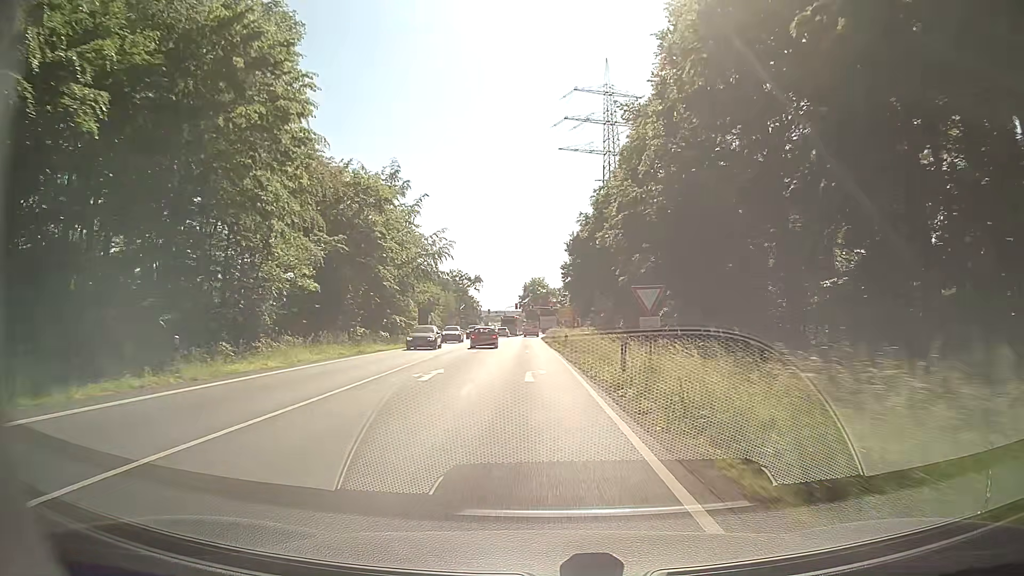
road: secondary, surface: asphalt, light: Day
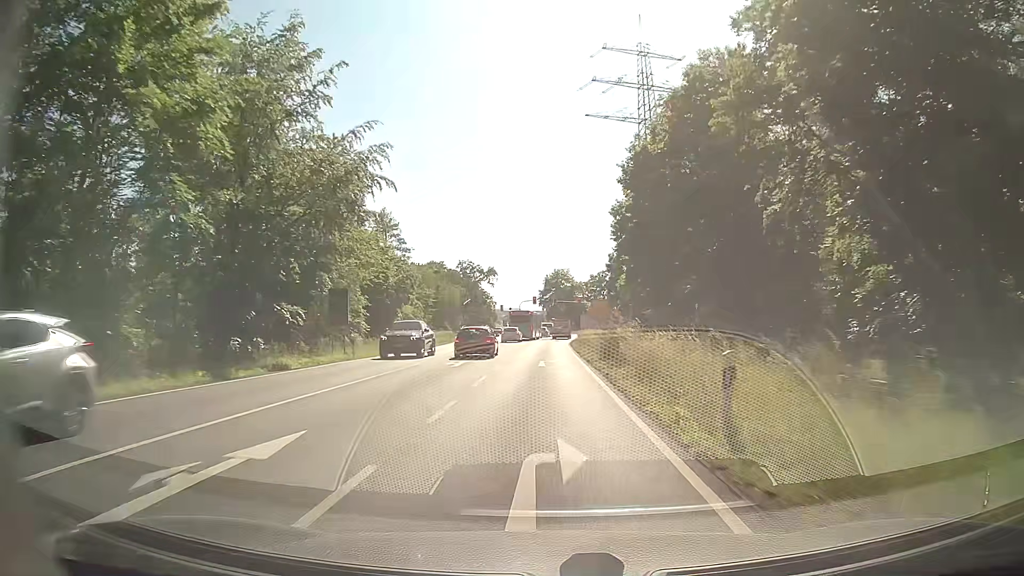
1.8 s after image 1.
(-0.7, +33.5) m; -2°
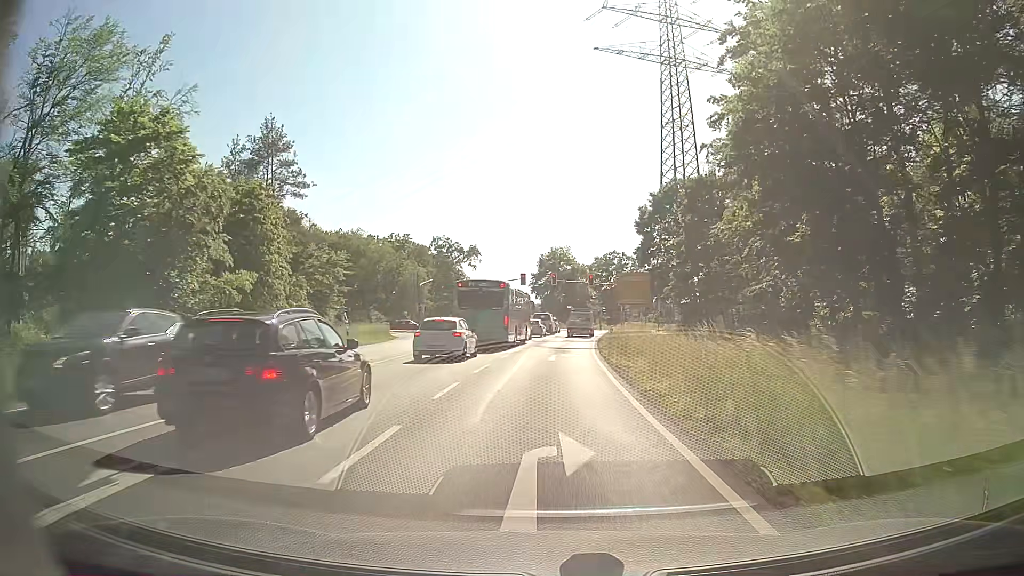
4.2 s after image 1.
(0.0, +39.3) m; +1°
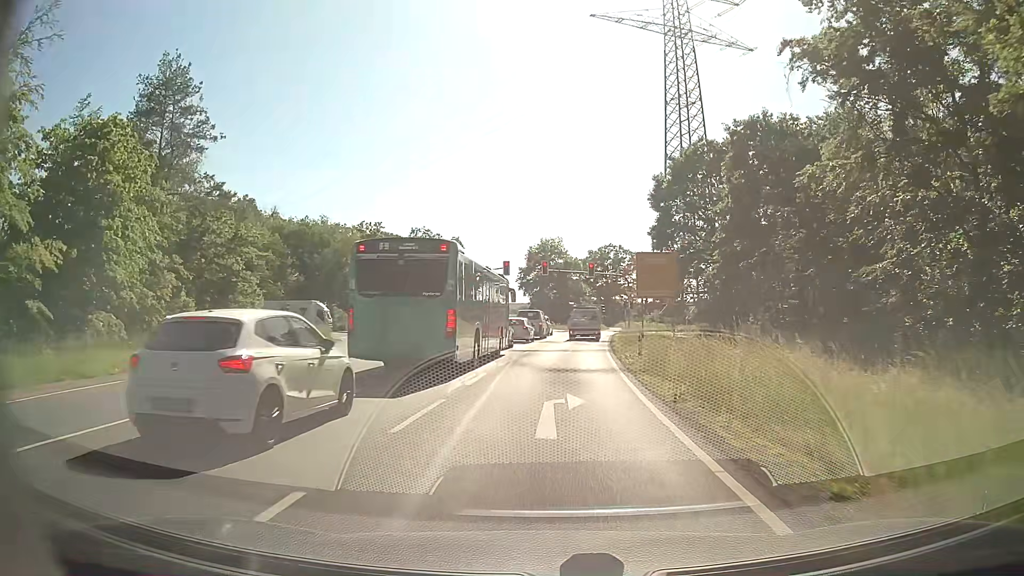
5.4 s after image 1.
(0.0, +15.1) m; +1°
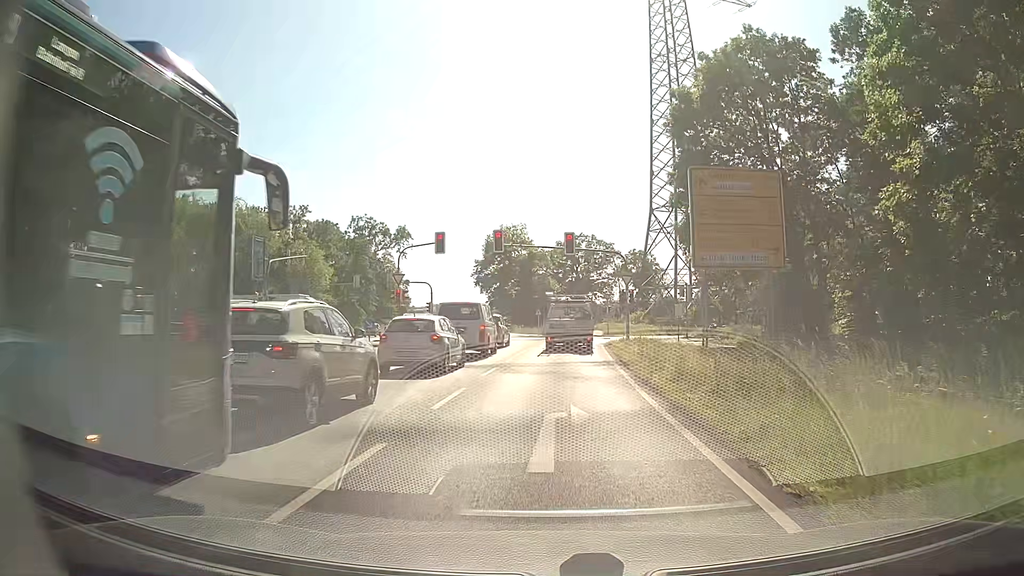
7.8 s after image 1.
(+0.5, +21.0) m; +3°
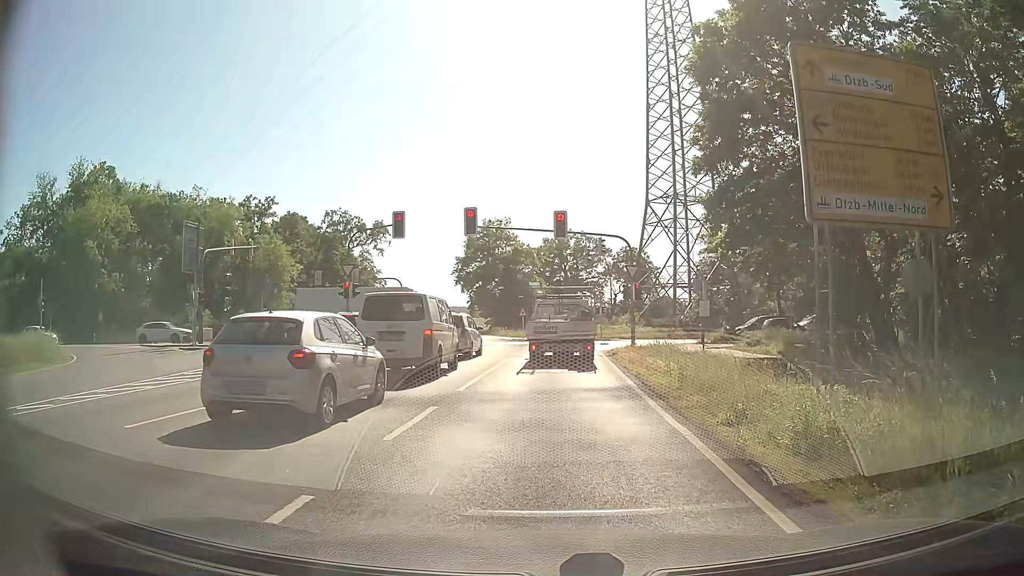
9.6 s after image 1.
(+0.1, +7.9) m; +2°
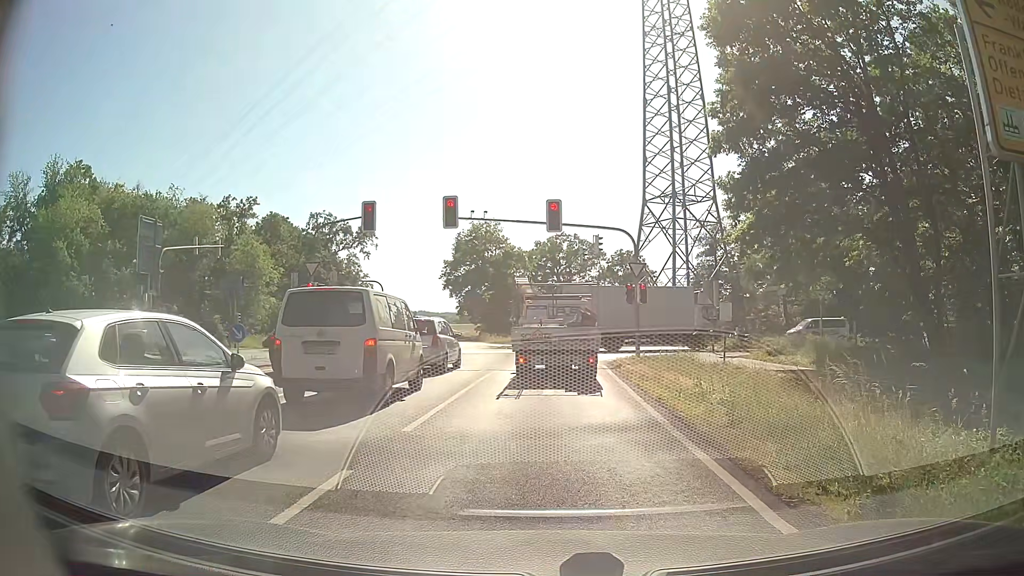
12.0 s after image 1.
(-0.1, +4.2) m; -2°
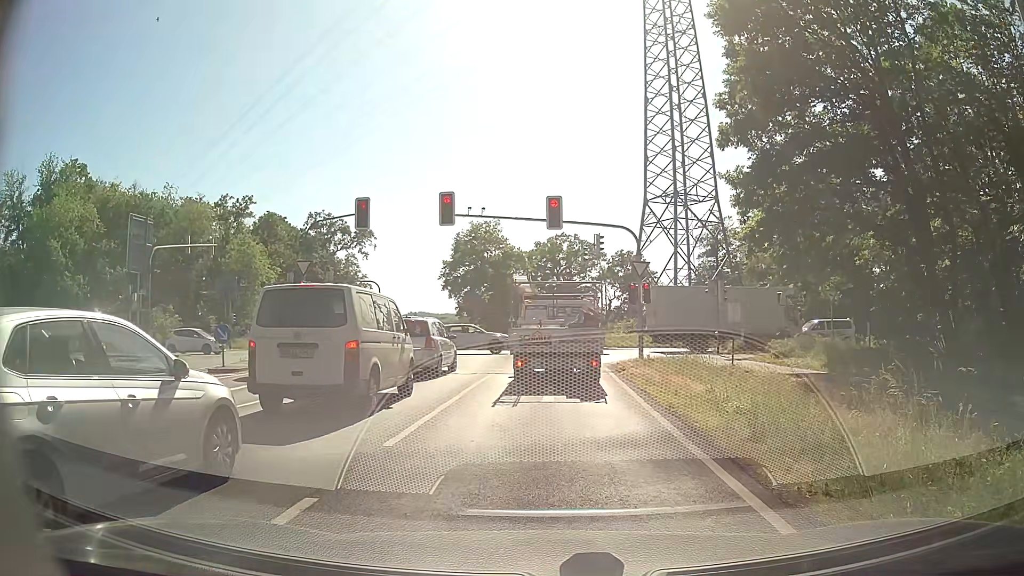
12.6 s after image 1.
(0.0, +1.0) m; +1°
